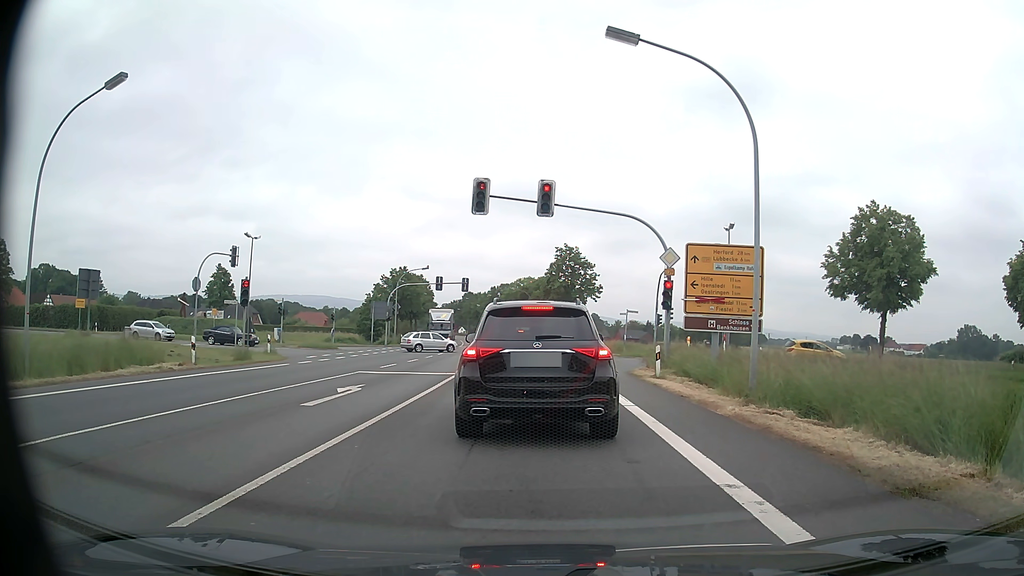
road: primary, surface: asphalt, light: Day
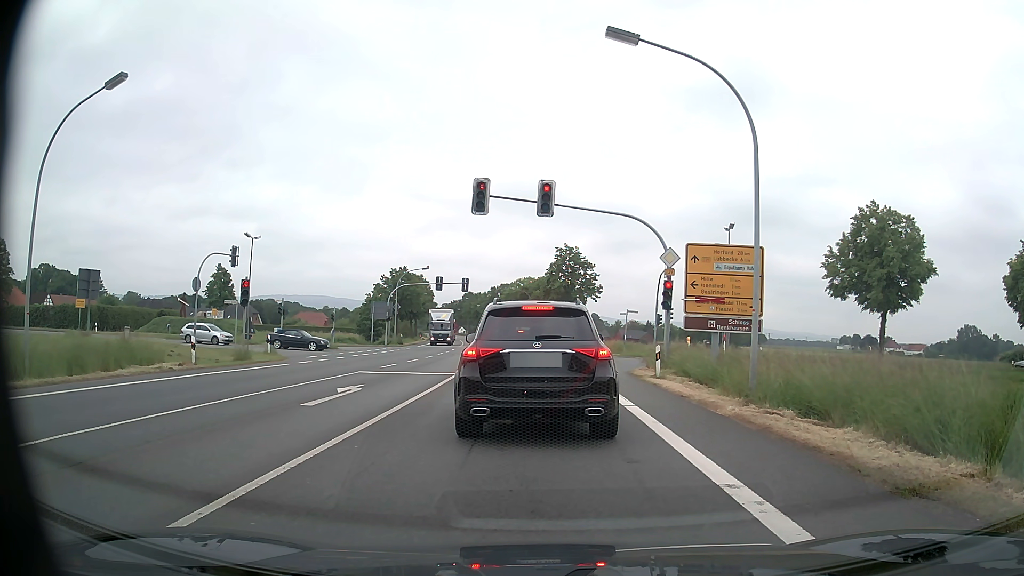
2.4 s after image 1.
(0.0, 0.0) m; 0°
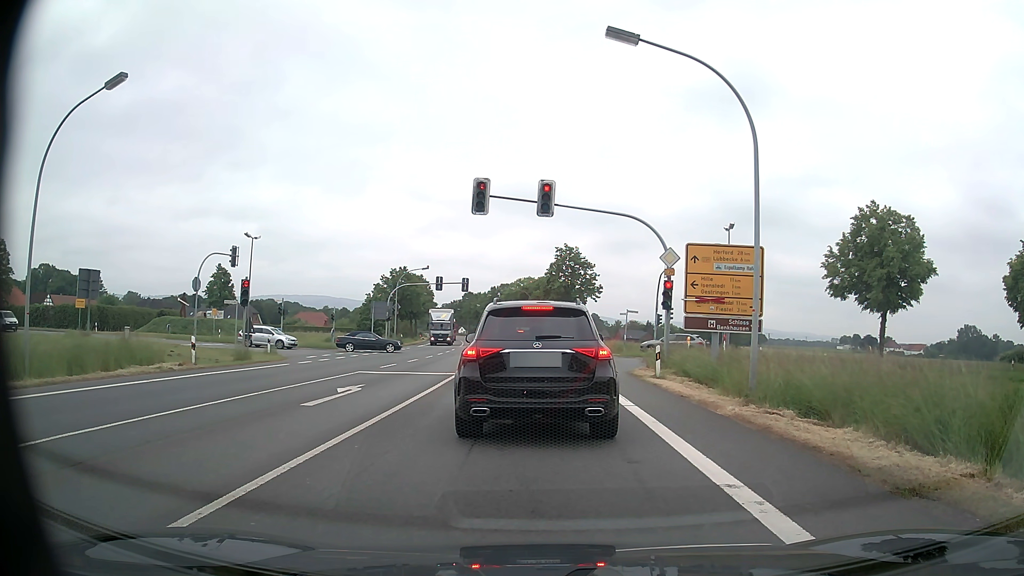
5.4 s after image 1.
(0.0, 0.0) m; 0°
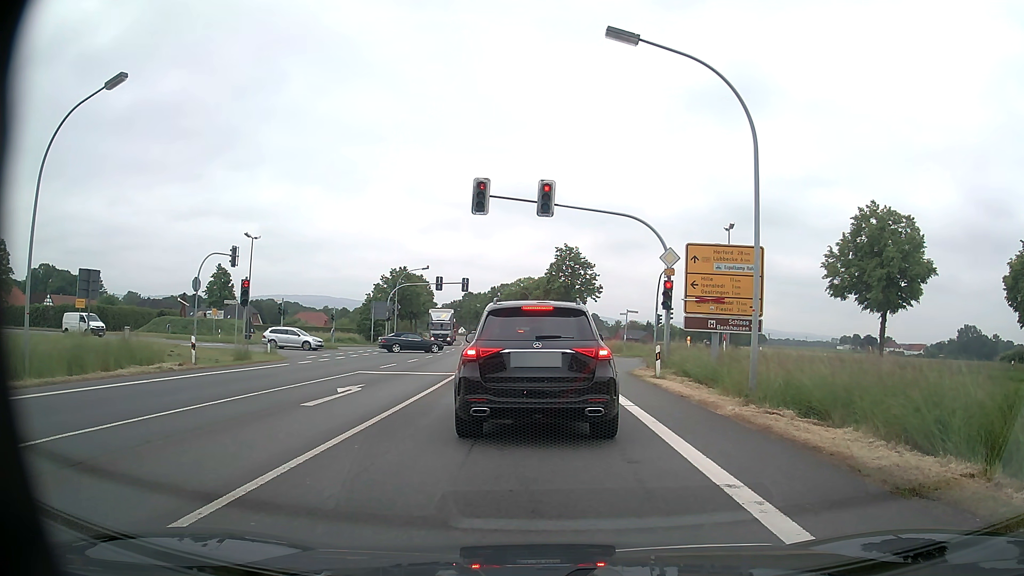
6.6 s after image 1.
(0.0, 0.0) m; 0°
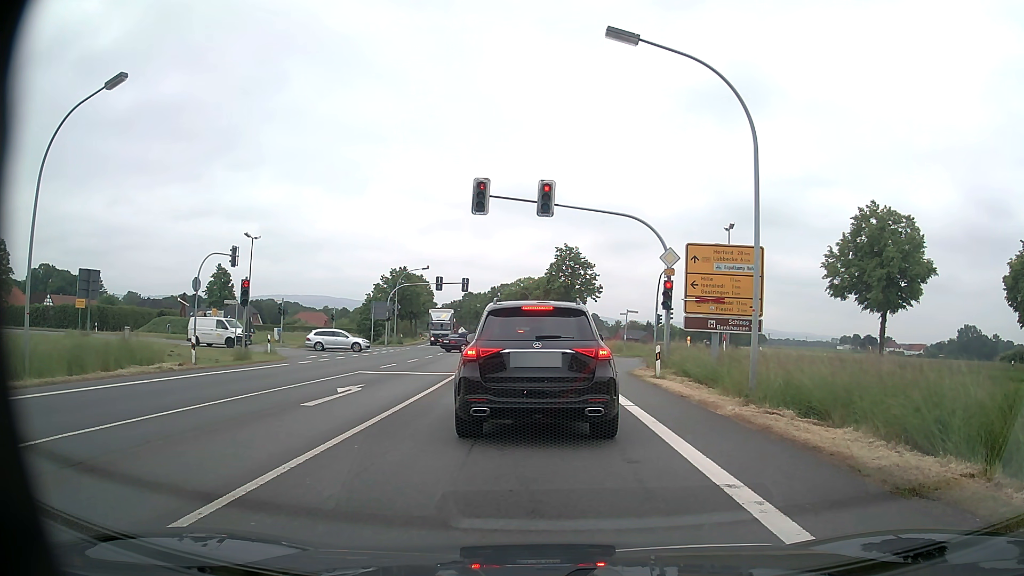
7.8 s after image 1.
(0.0, 0.0) m; 0°
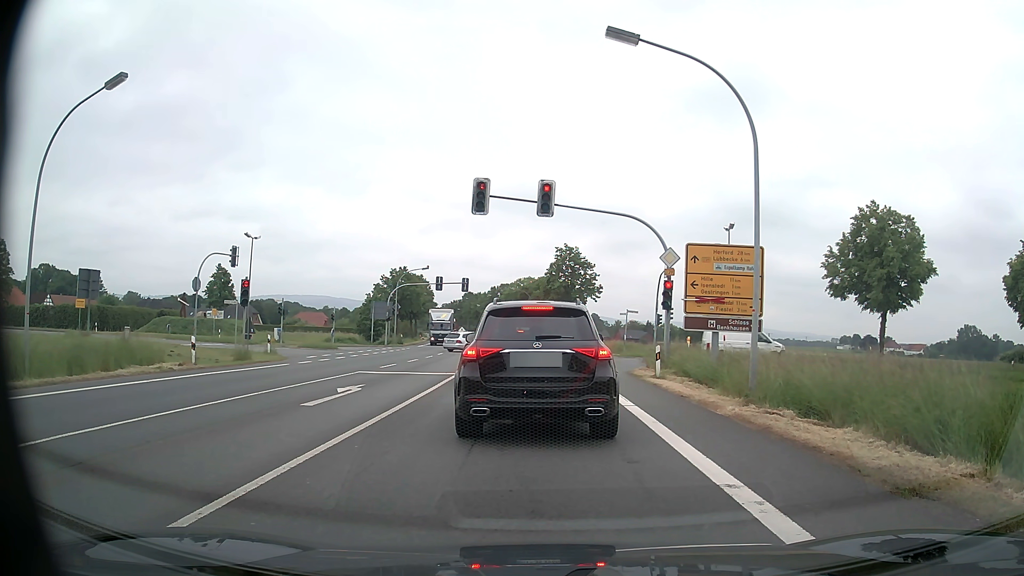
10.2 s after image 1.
(0.0, 0.0) m; 0°
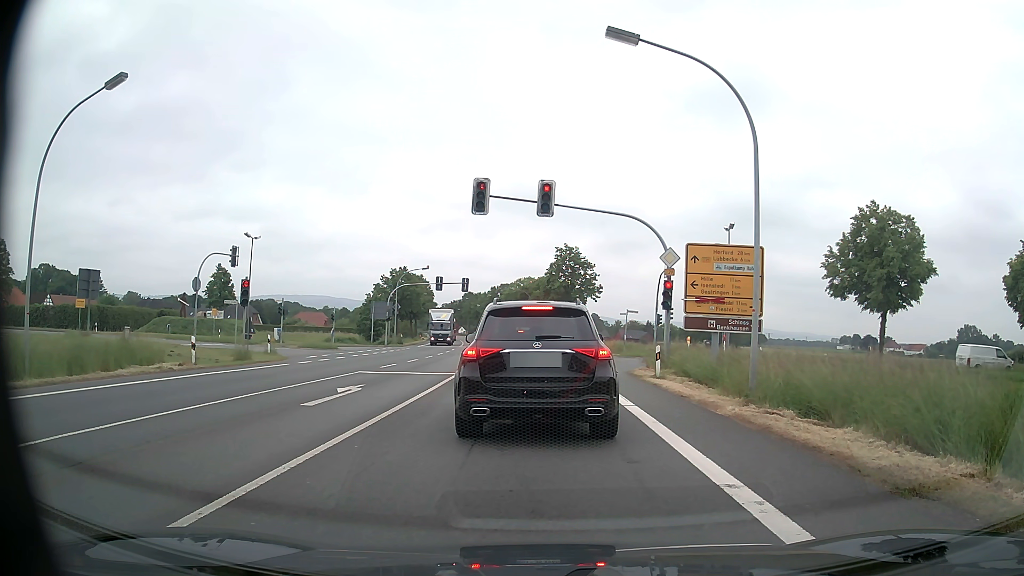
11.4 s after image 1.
(0.0, 0.0) m; 0°
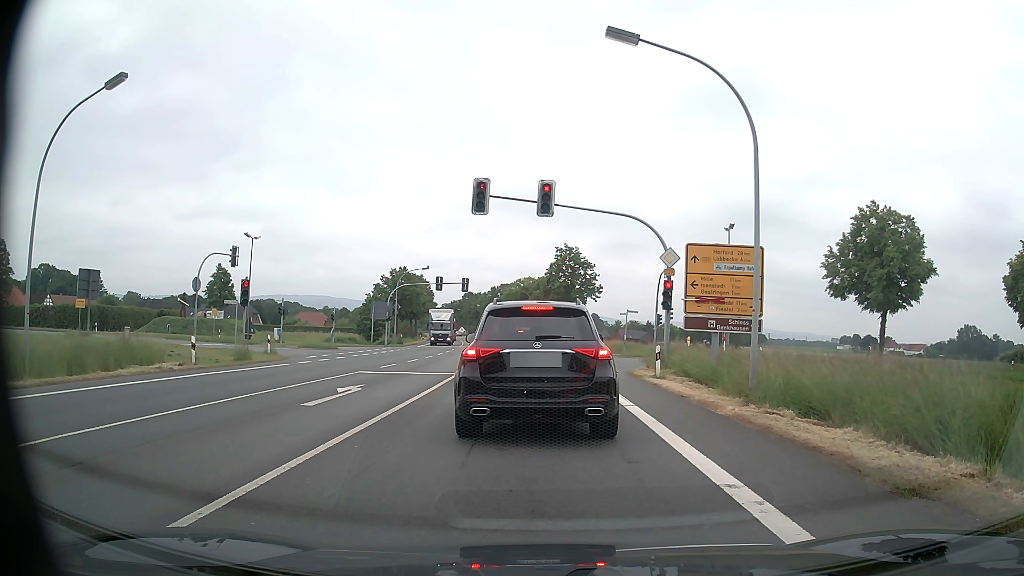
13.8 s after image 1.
(0.0, 0.0) m; 0°
(0, +10) (0, +20) (0, +30) (-1, +40) (-1, +50) (-2, +60) (-3, +70) (-4, +80) (-4, +90) (-6, +100) m
